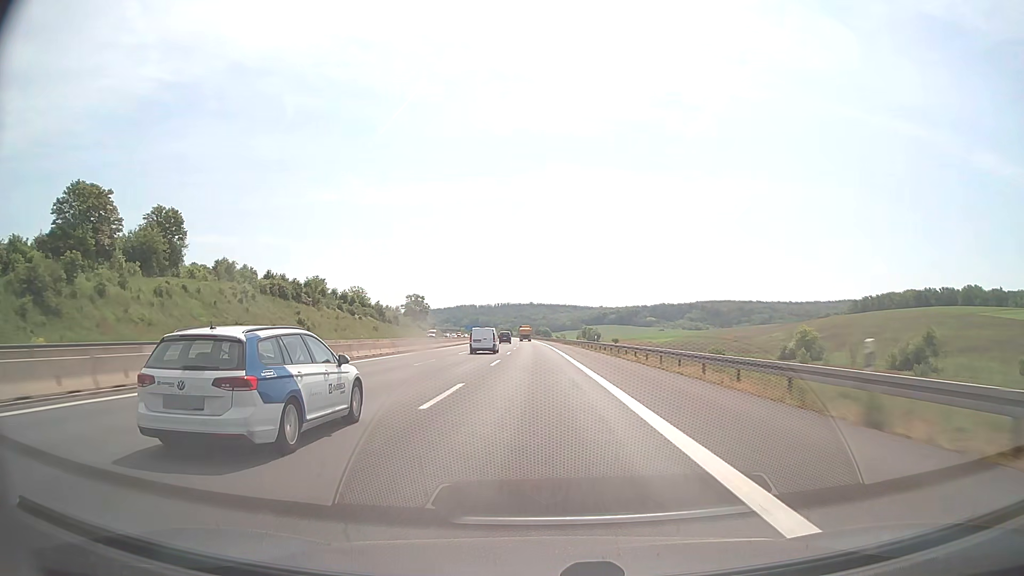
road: motorway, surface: asphalt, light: Day
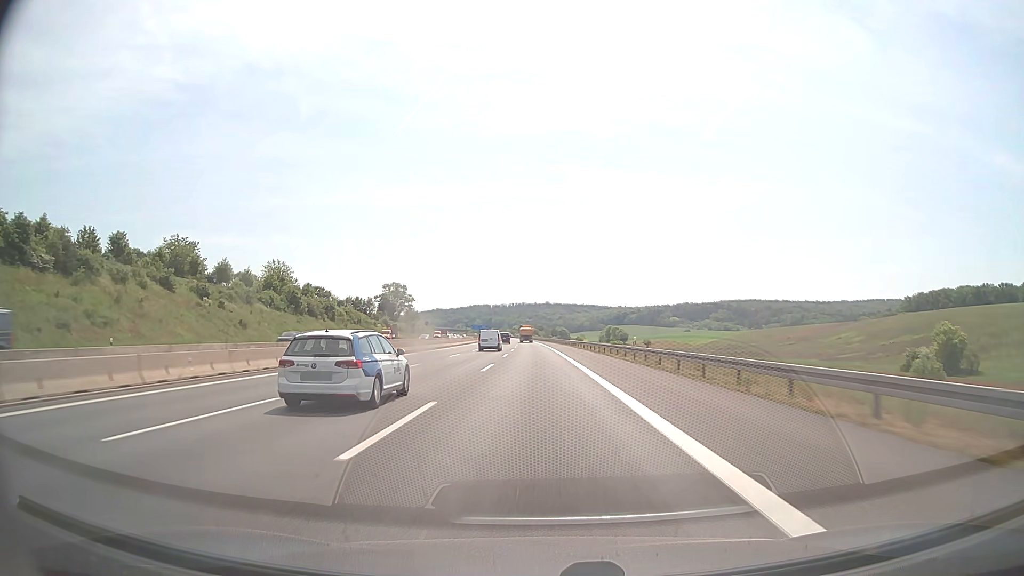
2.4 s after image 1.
(-0.9, +76.1) m; -1°
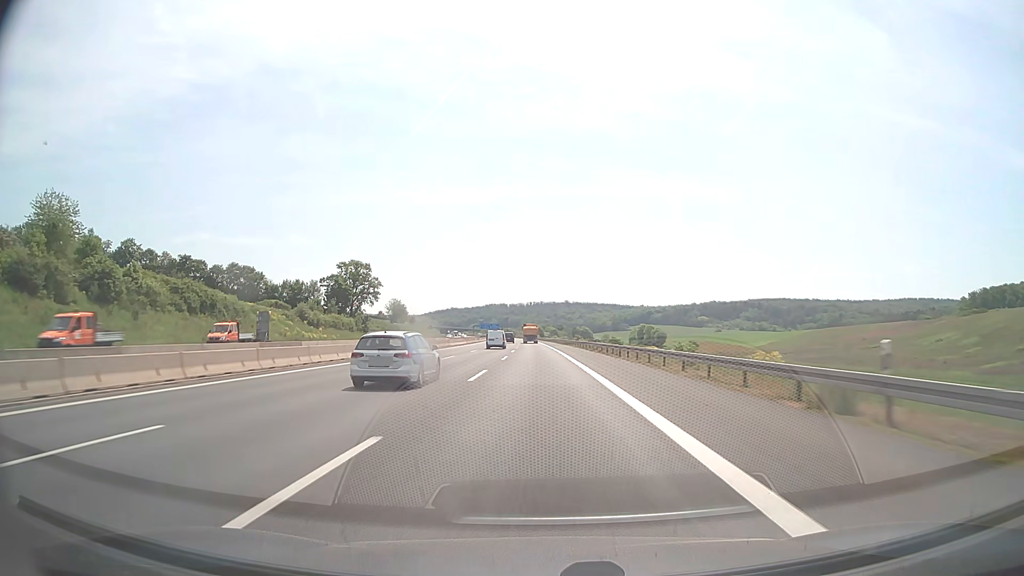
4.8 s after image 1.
(-1.0, +76.1) m; -2°
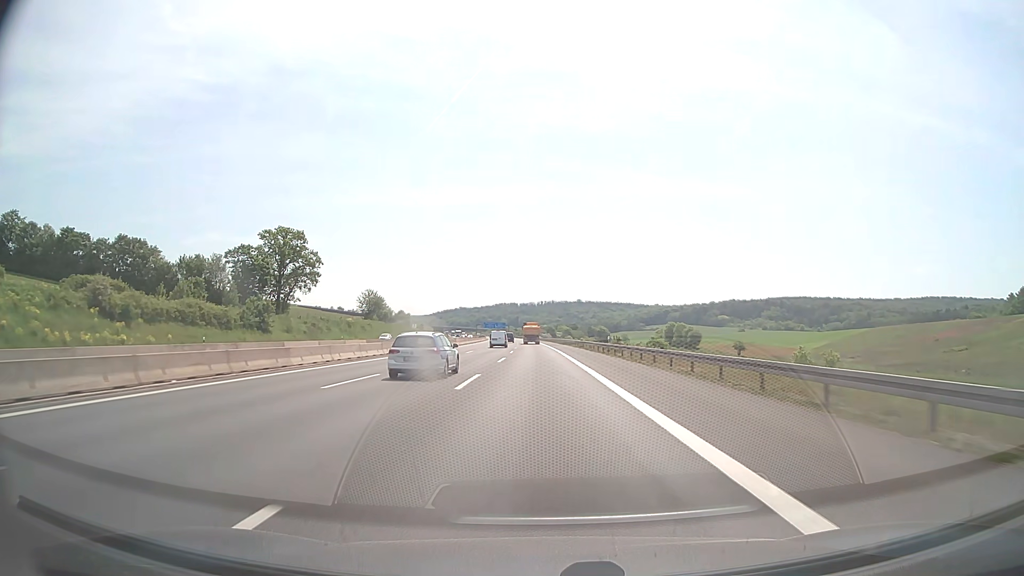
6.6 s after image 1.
(-0.5, +57.1) m; -1°
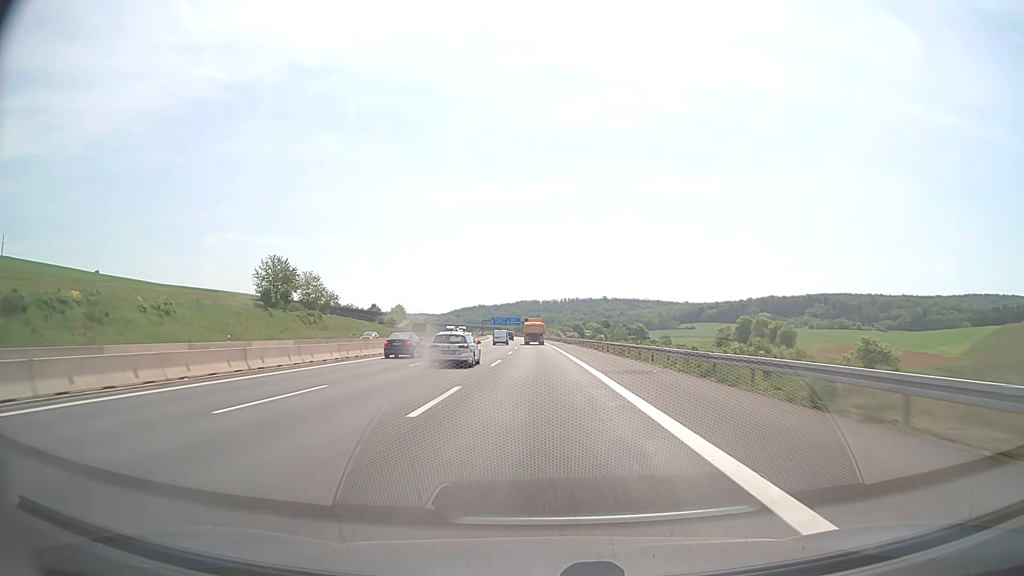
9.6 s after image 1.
(-1.5, +95.0) m; -2°
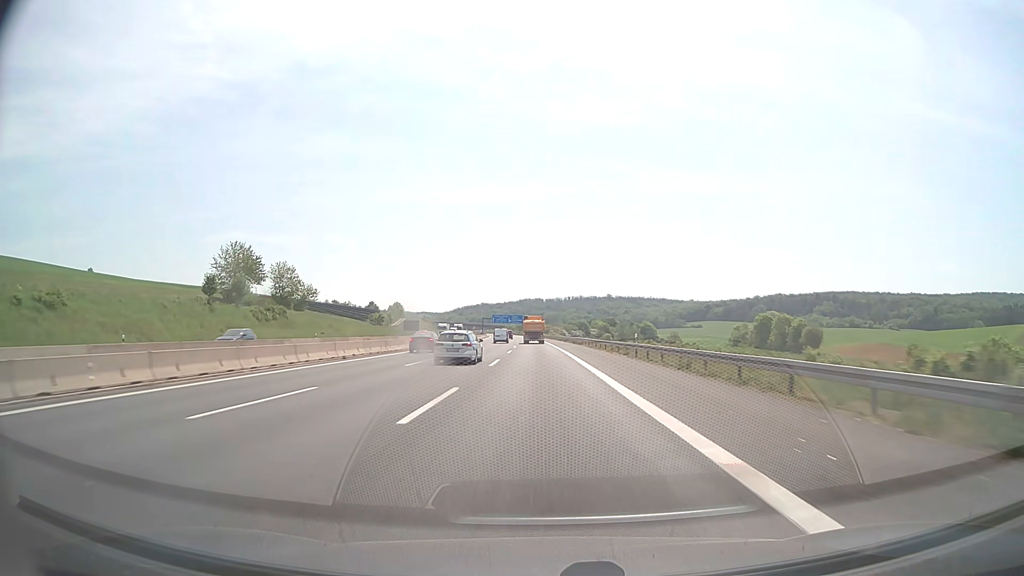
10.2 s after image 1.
(0.0, +18.7) m; 0°
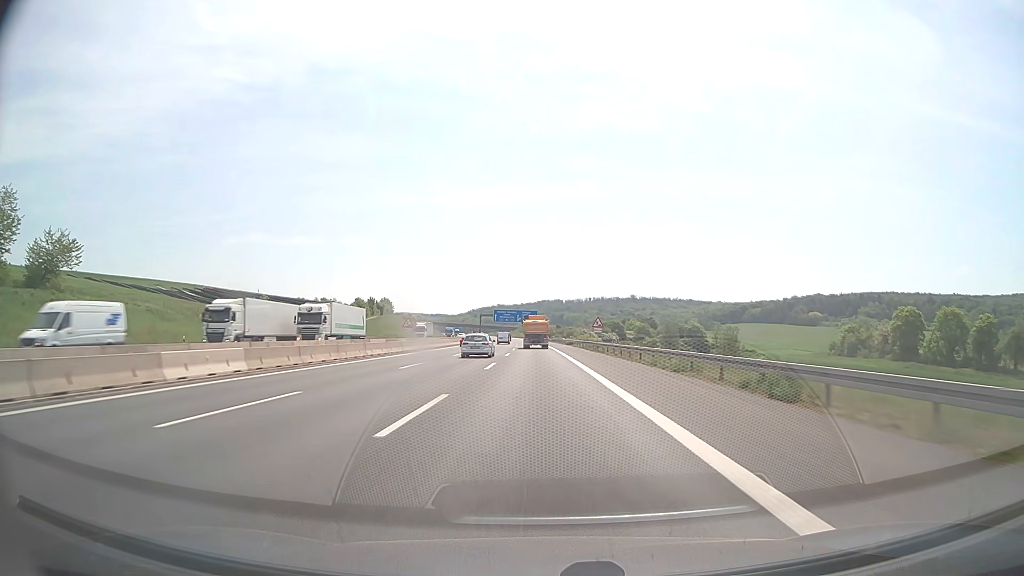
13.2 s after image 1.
(-1.3, +89.6) m; -2°
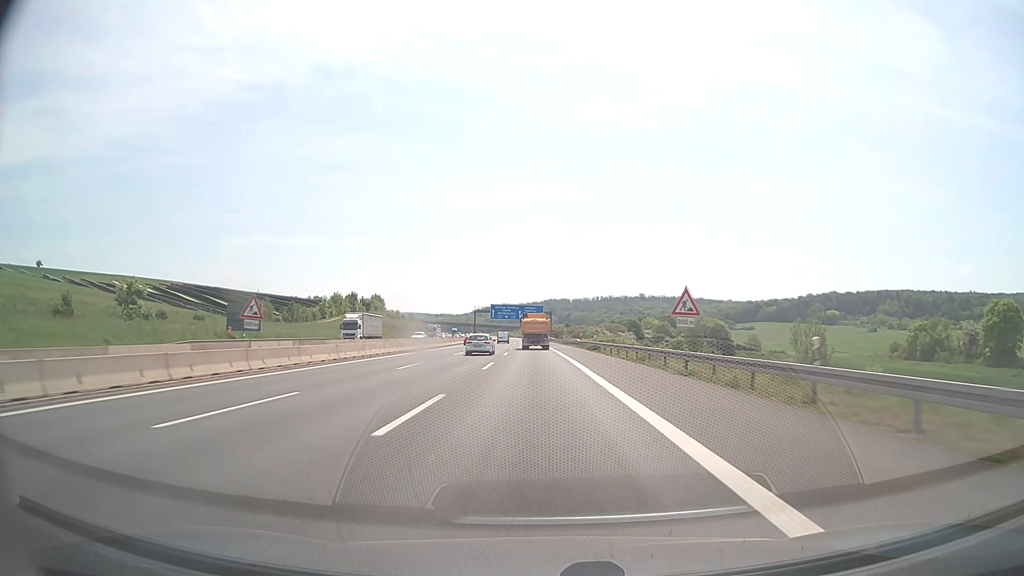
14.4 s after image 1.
(-0.1, +35.7) m; -1°
(0, +10) (0, +20) (0, +30) (0, +40) (-1, +50) (-1, +60) (-1, +70) (-1, +80) (-2, +90) (-3, +100) m
